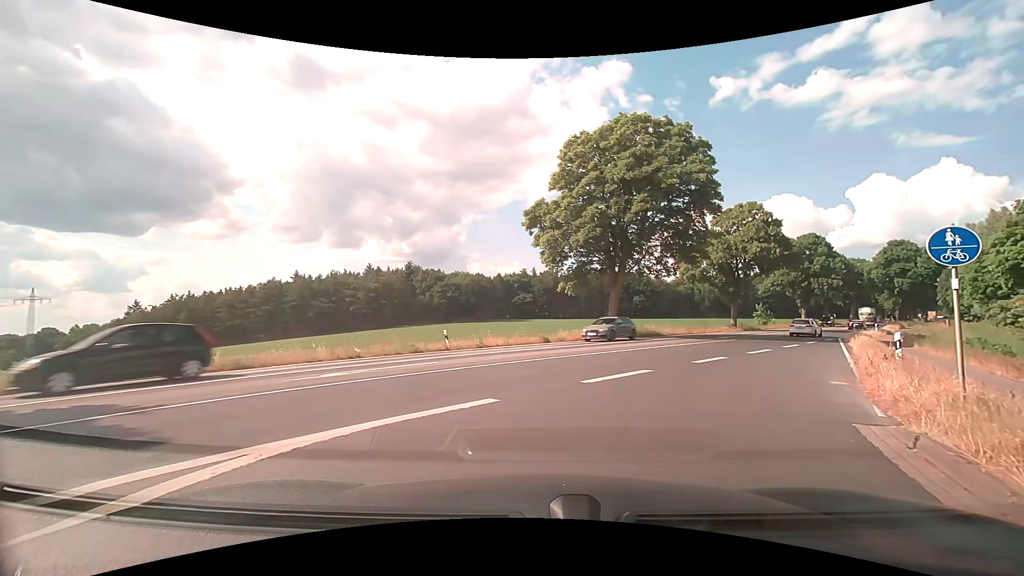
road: residential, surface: asphalt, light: Day
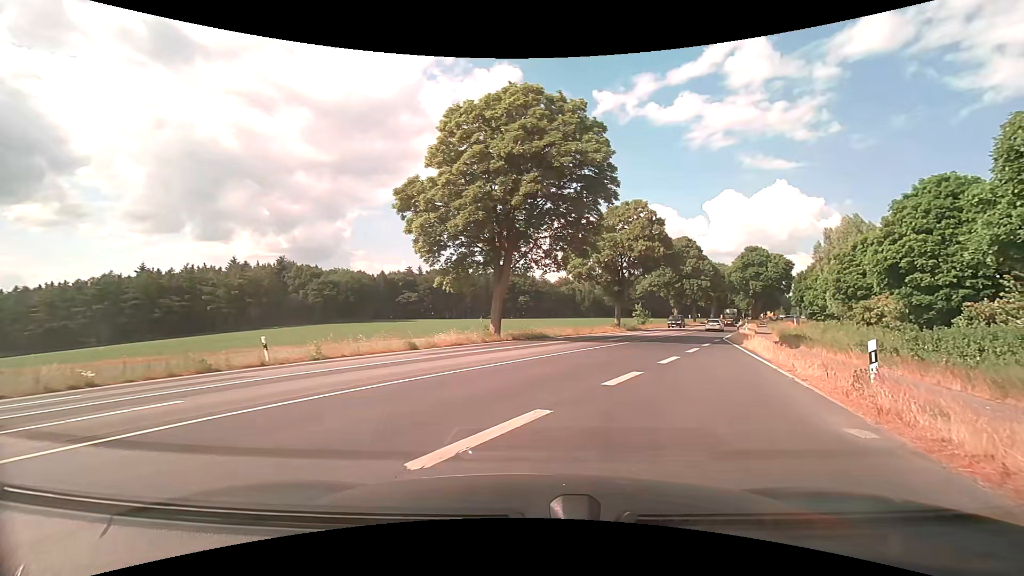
(+0.7, +5.8) m; +13°
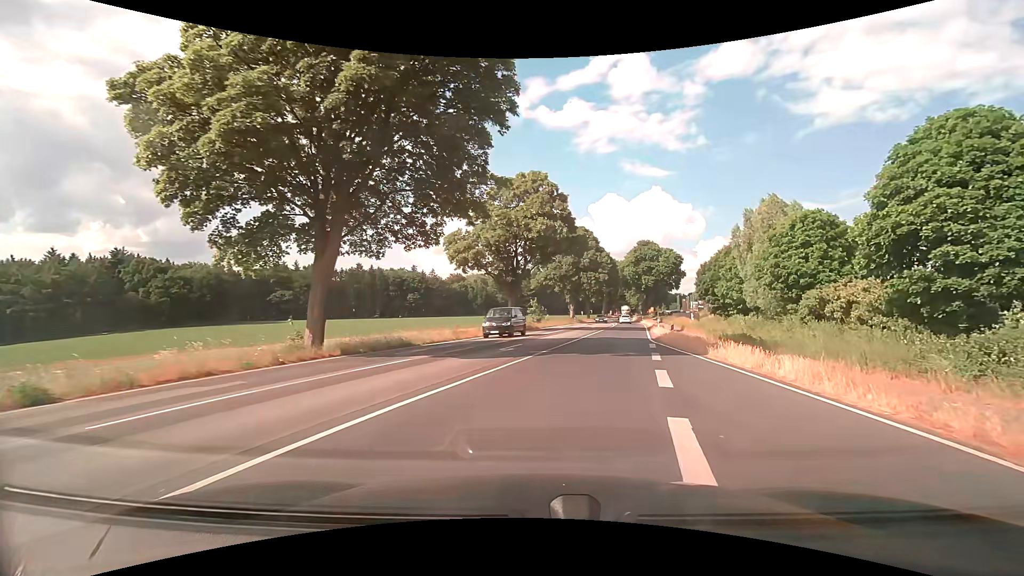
(+1.6, +12.5) m; +13°
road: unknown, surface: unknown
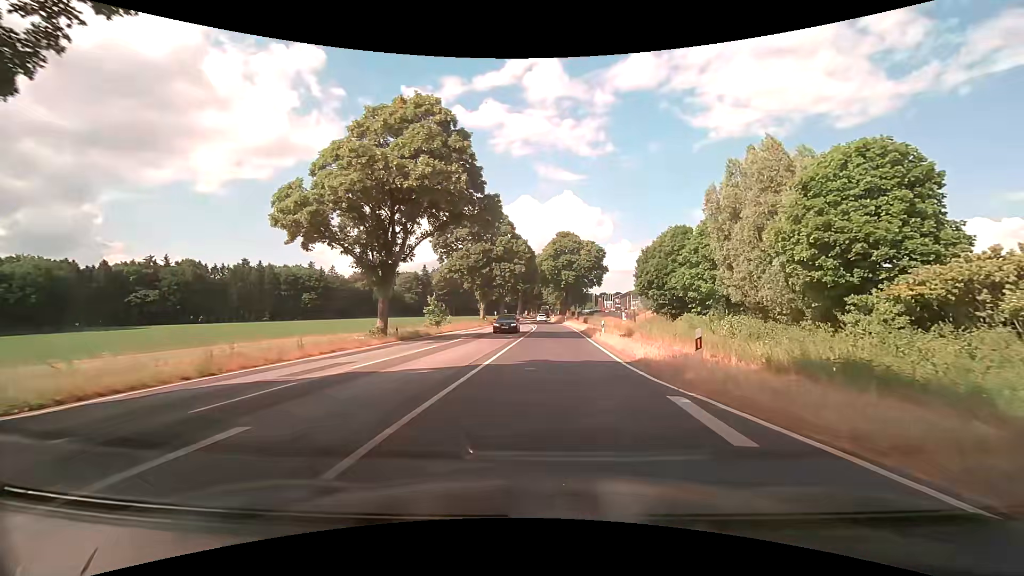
(+1.6, +16.9) m; +9°
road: primary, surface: asphalt
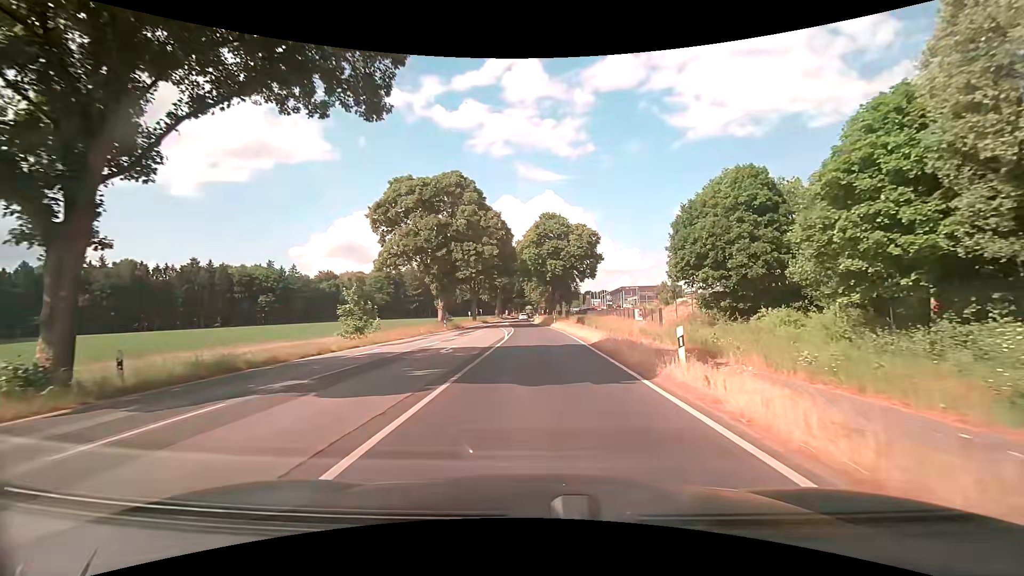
(+0.8, +20.5) m; +2°
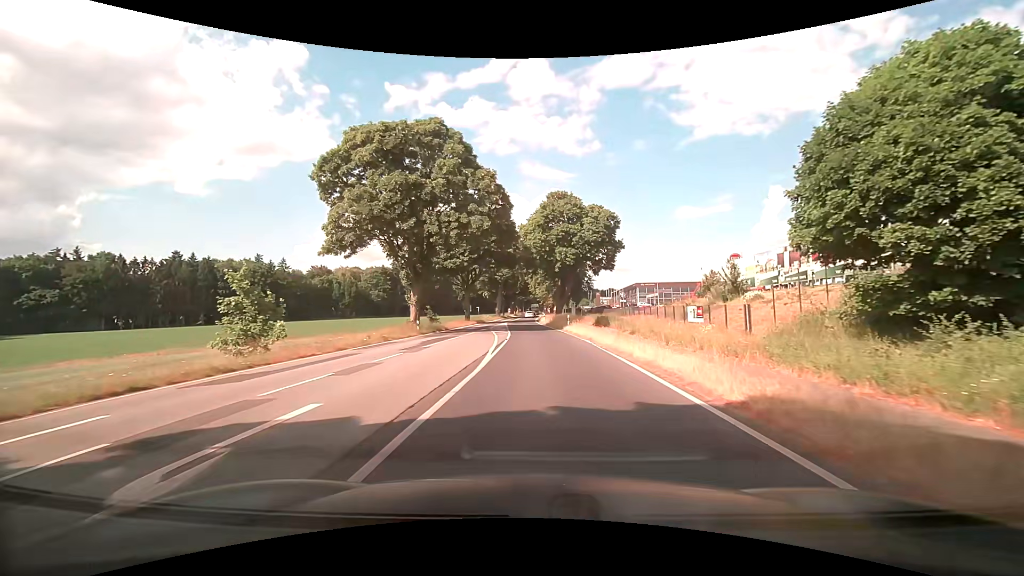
(-0.1, +14.9) m; -1°
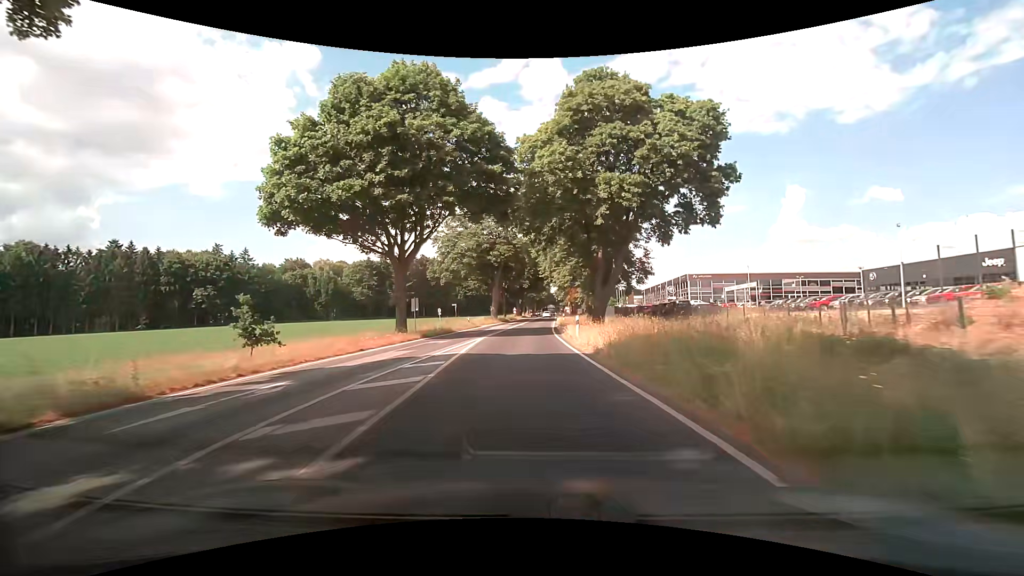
(0.0, +38.6) m; -1°
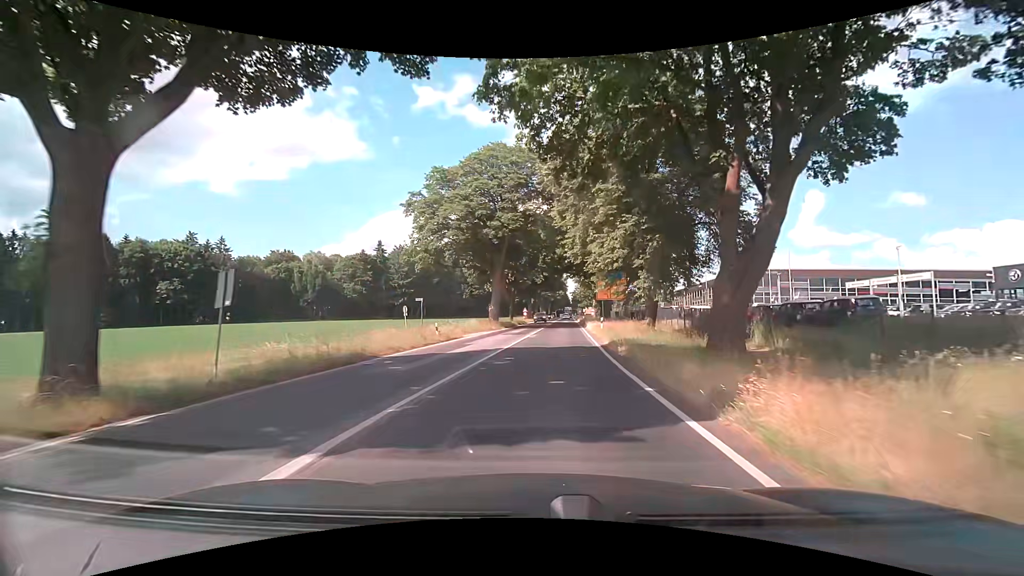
(-0.6, +23.3) m; -2°
(0, +10) (+1, +20) (+1, +30) (+2, +40) (+3, +50) (+3, +60) (+4, +70) (+5, +80) (+6, +90) (+6, +100) m
